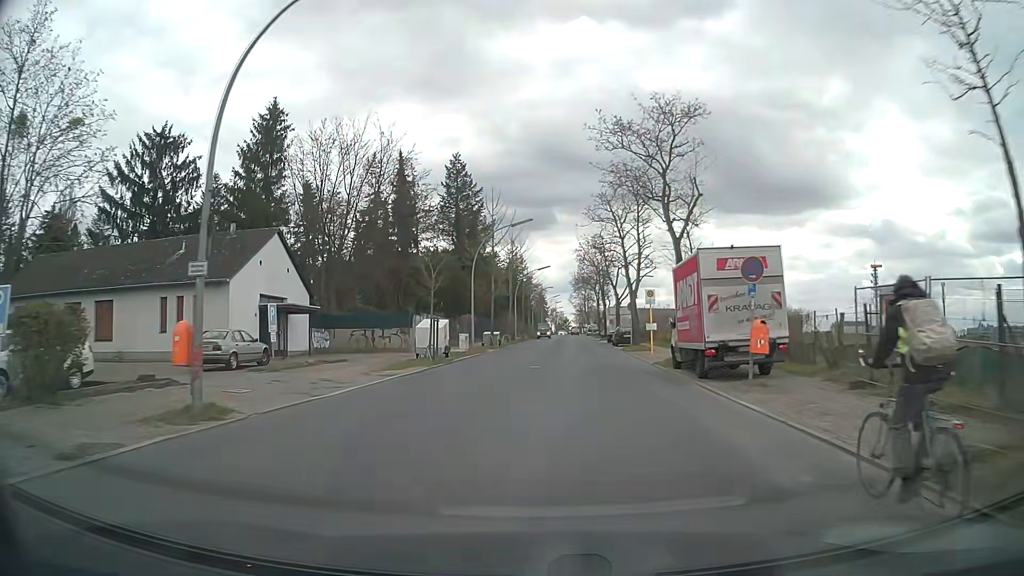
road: tertiary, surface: asphalt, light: Day
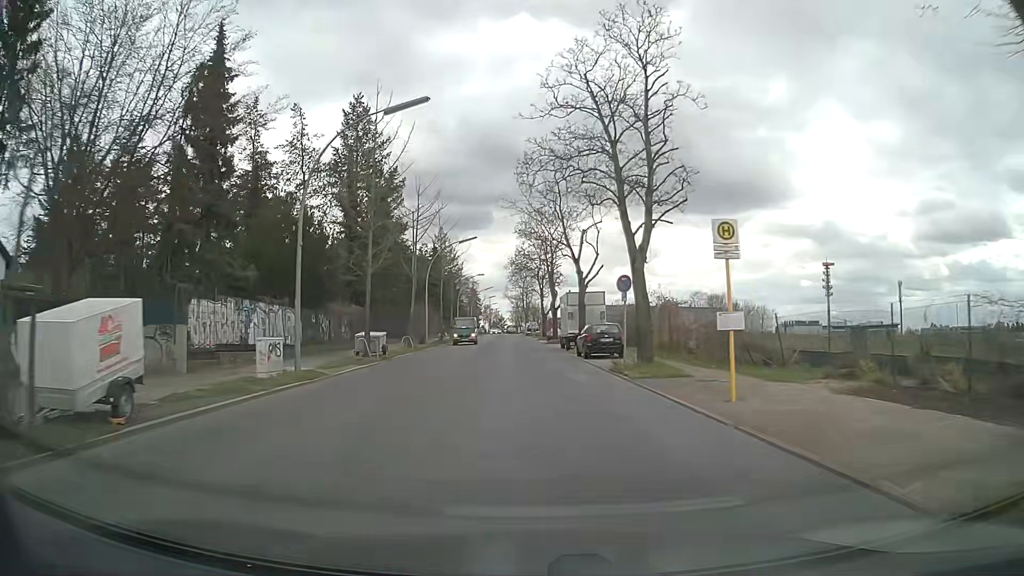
(+1.0, +21.7) m; +6°
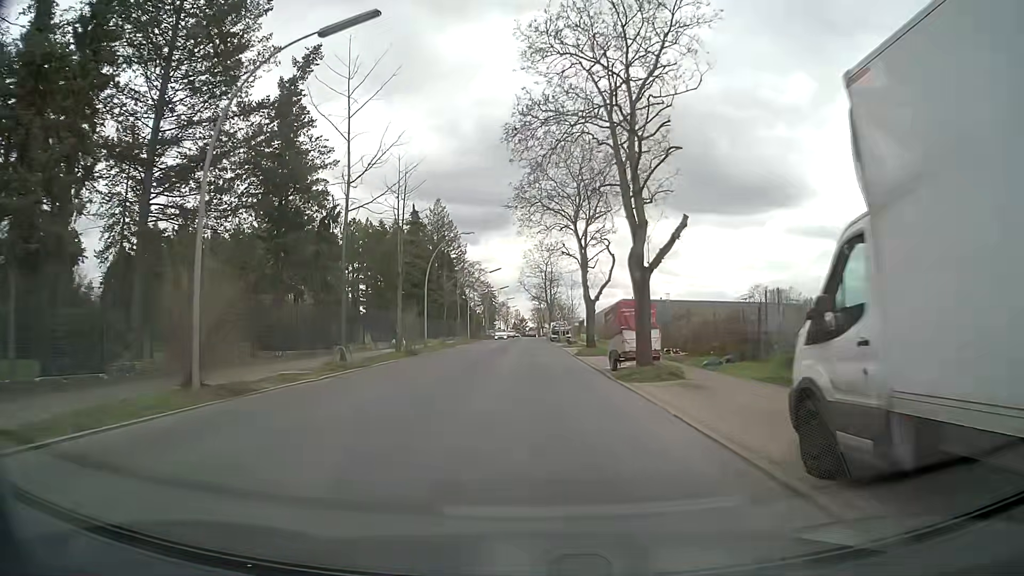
(-0.7, +36.7) m; -2°
(0, +10) (0, +20) (0, +30) (0, +40) (0, +50) (0, +60) (0, +70) (0, +80) (0, +90) (0, +100) m
